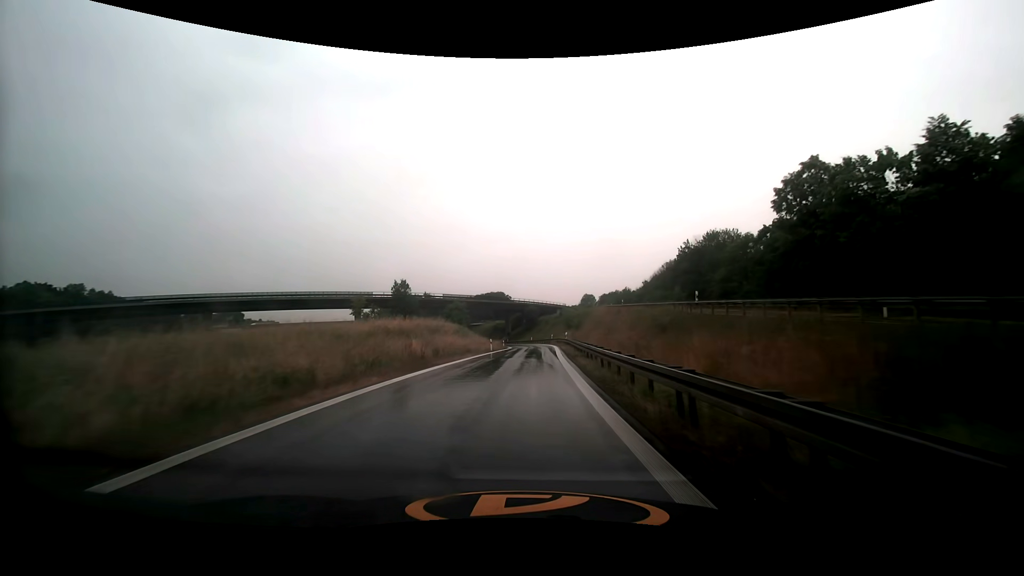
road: motorway_link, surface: asphalt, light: Day
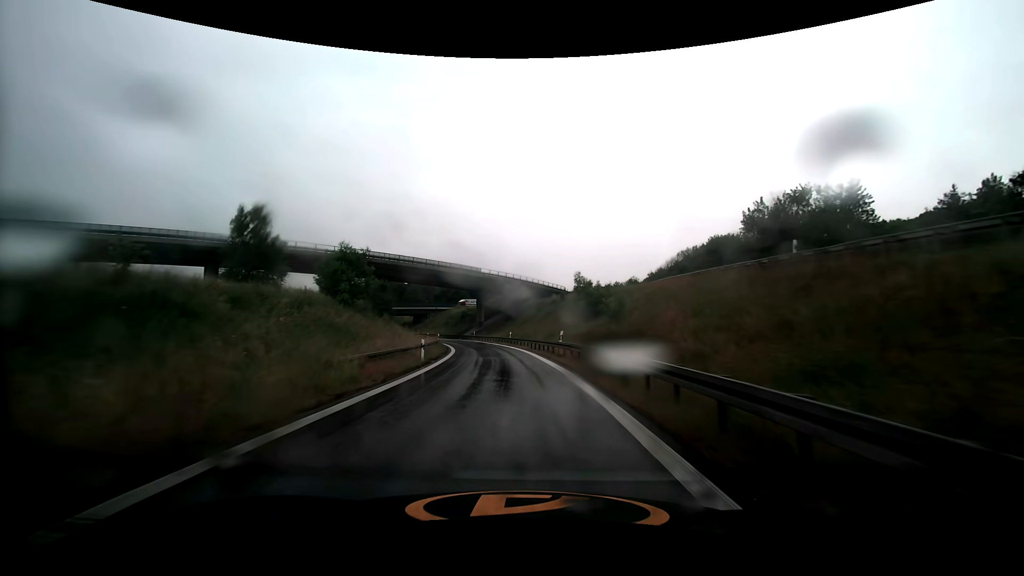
(+1.3, +45.8) m; +2°
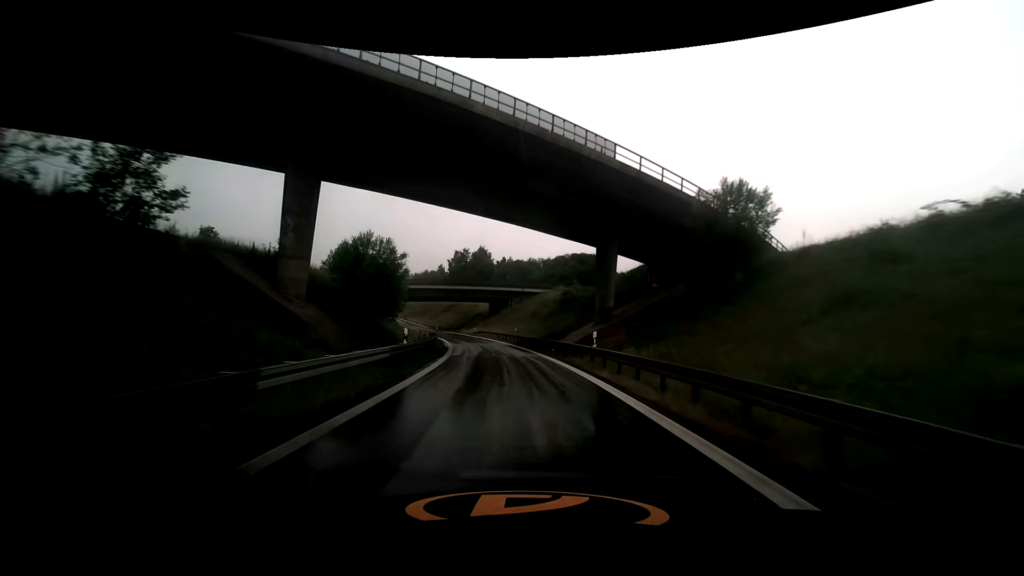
(-5.8, +56.7) m; -12°
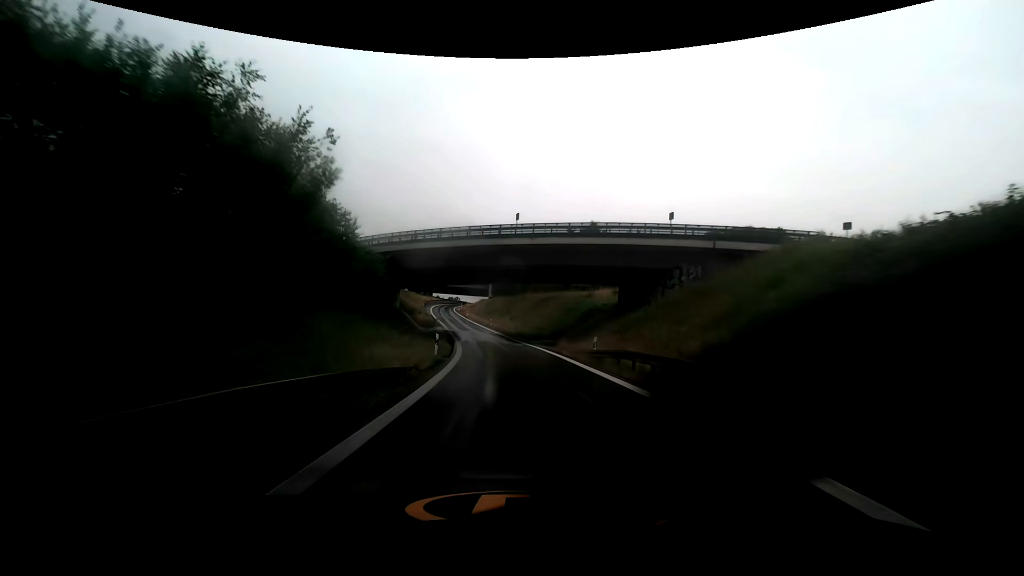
(-5.2, +46.8) m; -12°
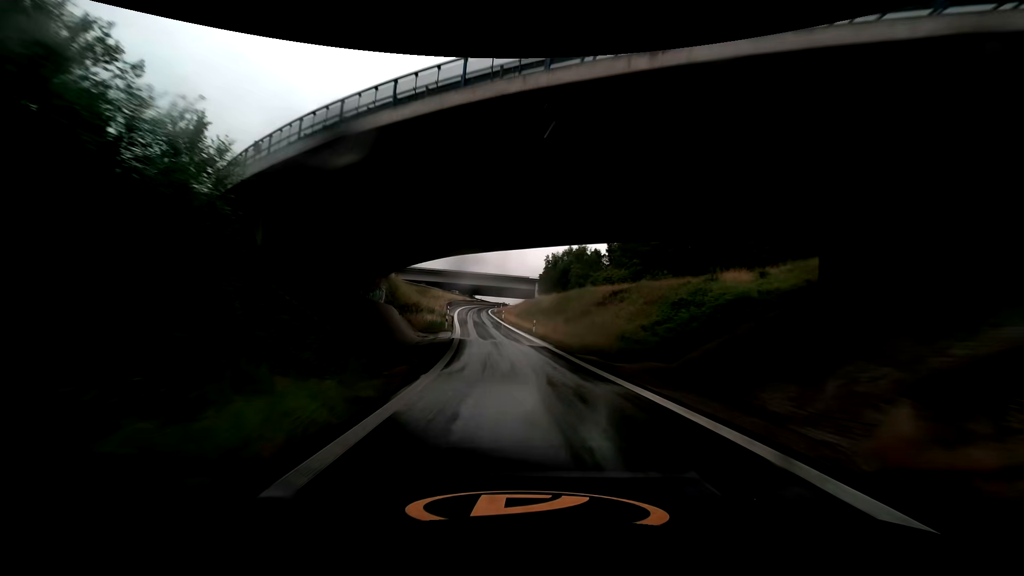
(-1.1, +24.1) m; -5°
(0, +10) (-1, +20) (-2, +30) (-3, +40) (-4, +50) (-6, +60) (-7, +70) (-8, +80) (-8, +90) (-9, +100) m
